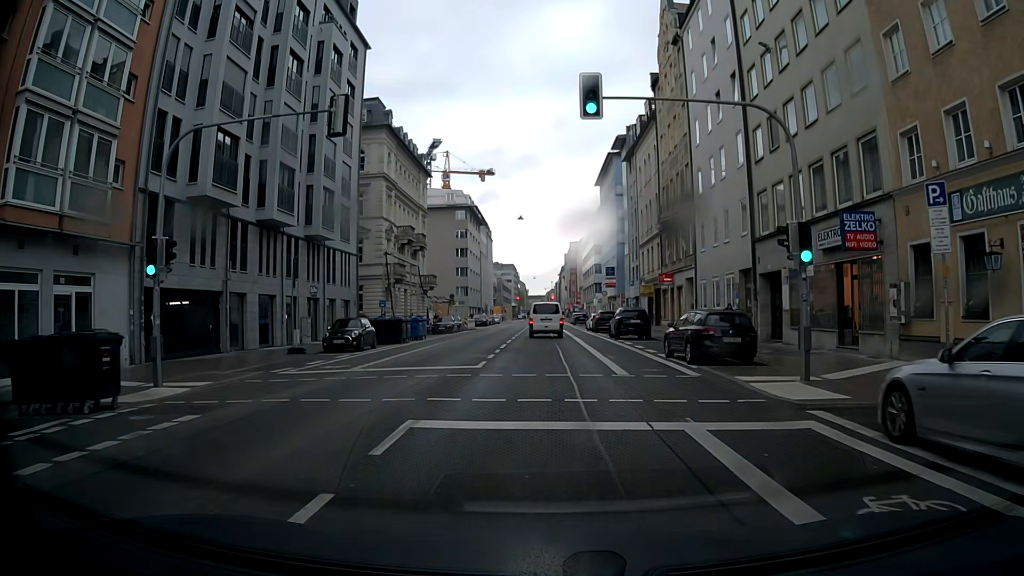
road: secondary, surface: asphalt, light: Day
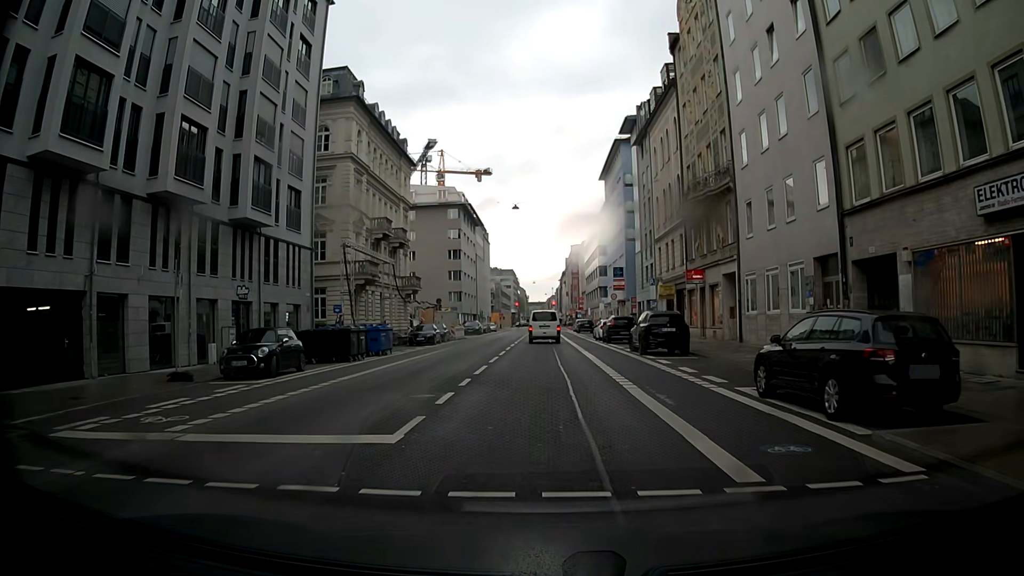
(+0.1, +9.5) m; 0°
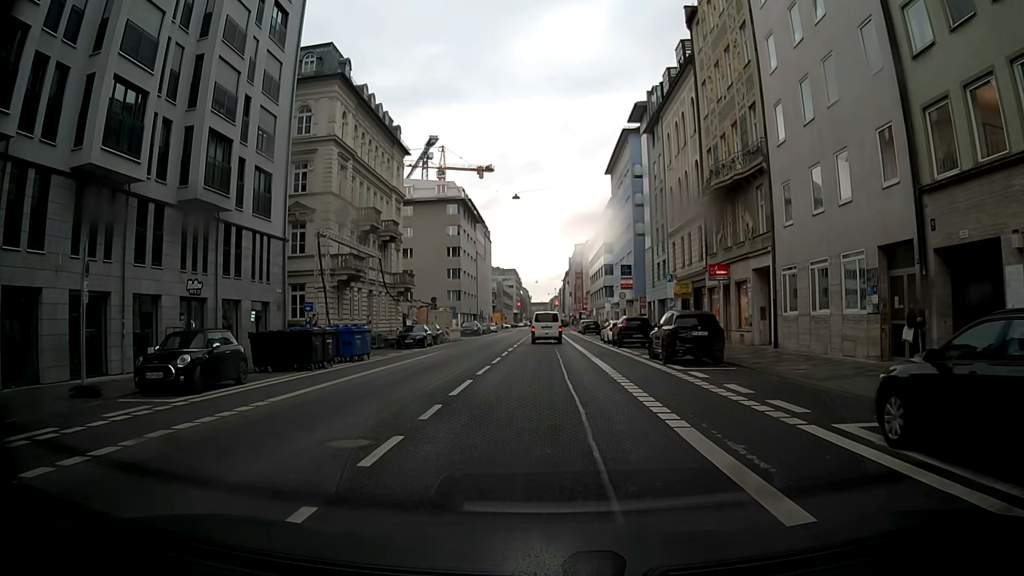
(0.0, +4.7) m; 0°
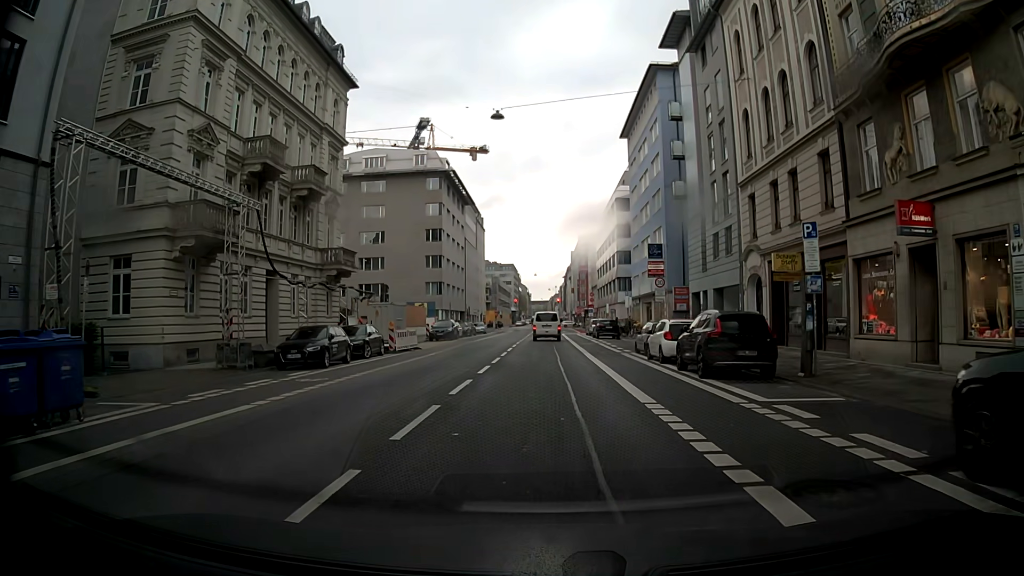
(-0.1, +19.0) m; 0°
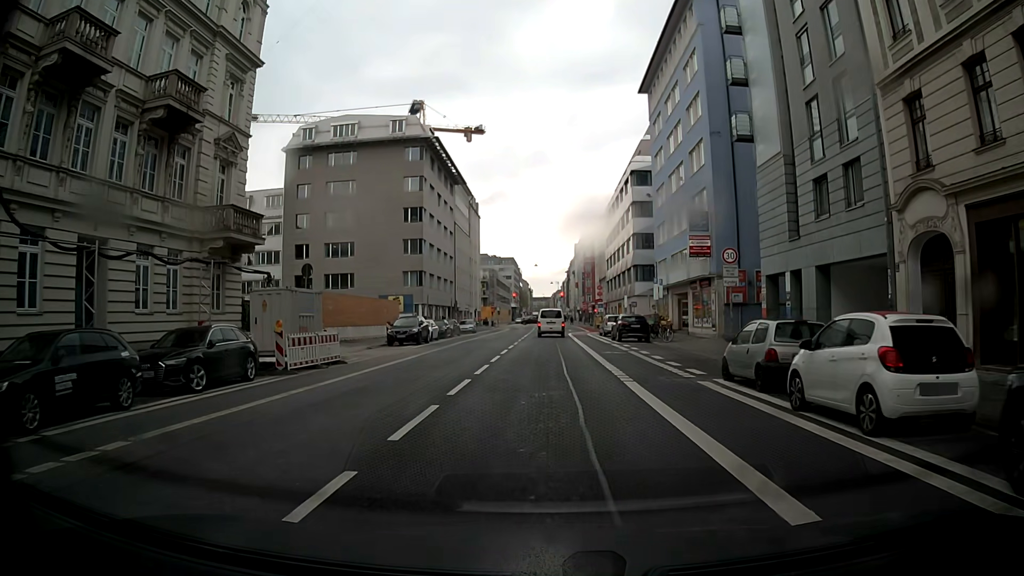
(-0.1, +14.7) m; 0°
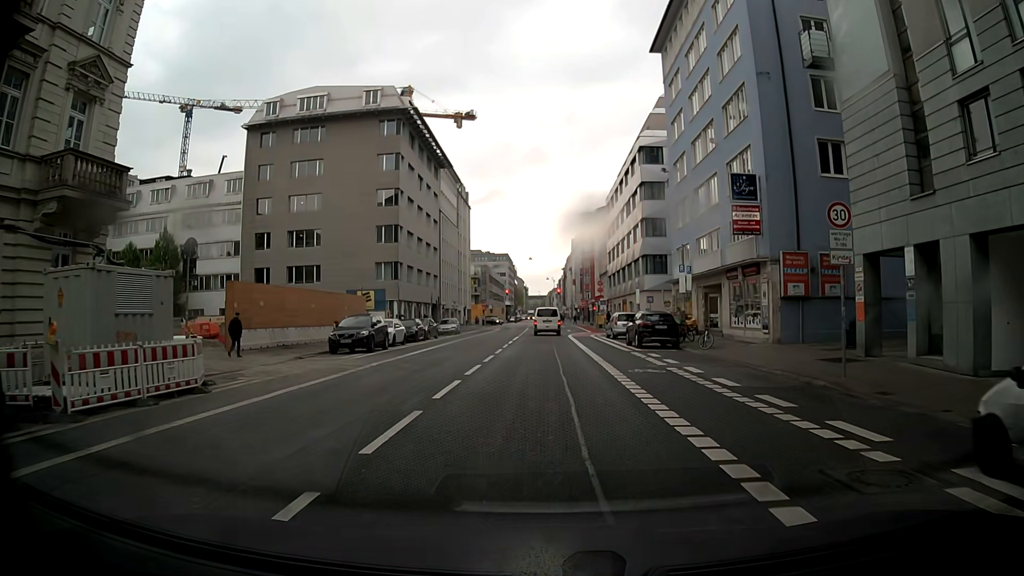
(0.0, +9.8) m; 0°
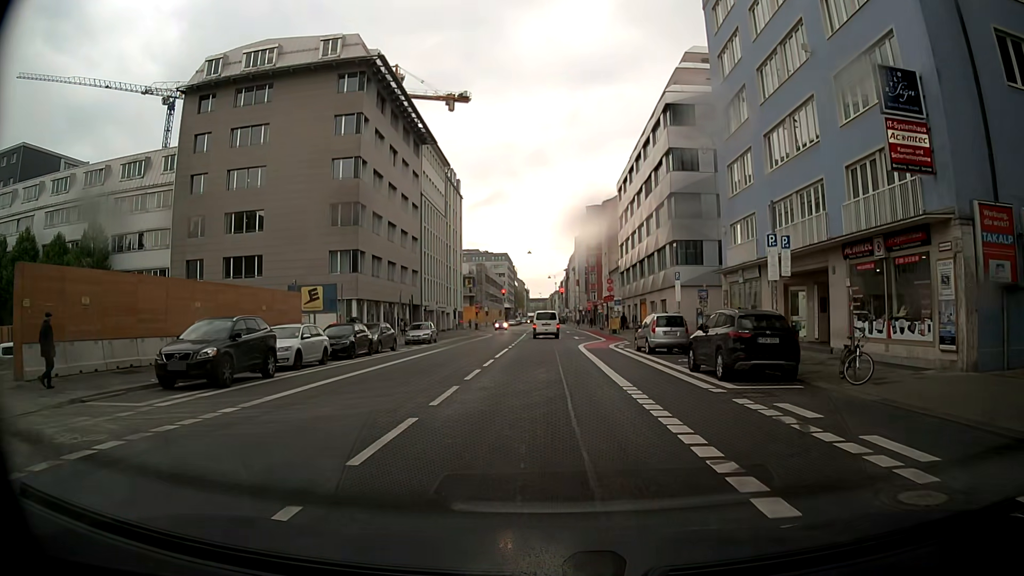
(-0.1, +13.8) m; -1°
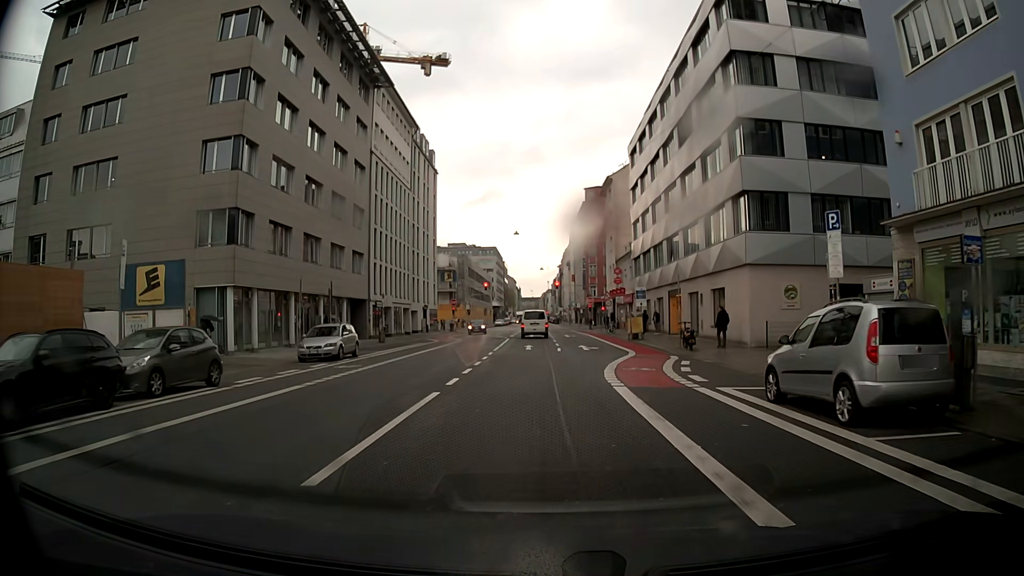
(+0.1, +18.9) m; +1°
